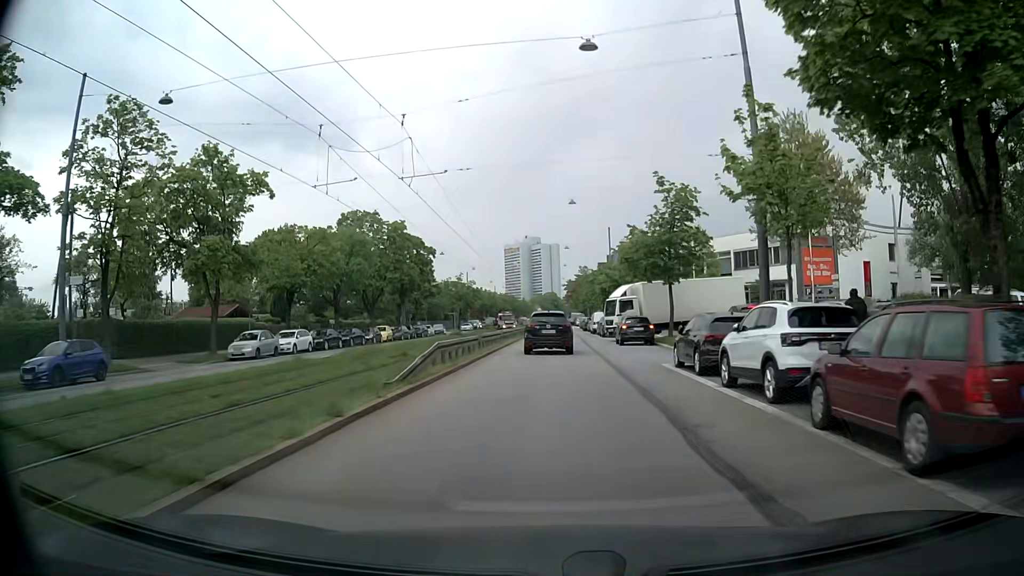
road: secondary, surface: asphalt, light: Day
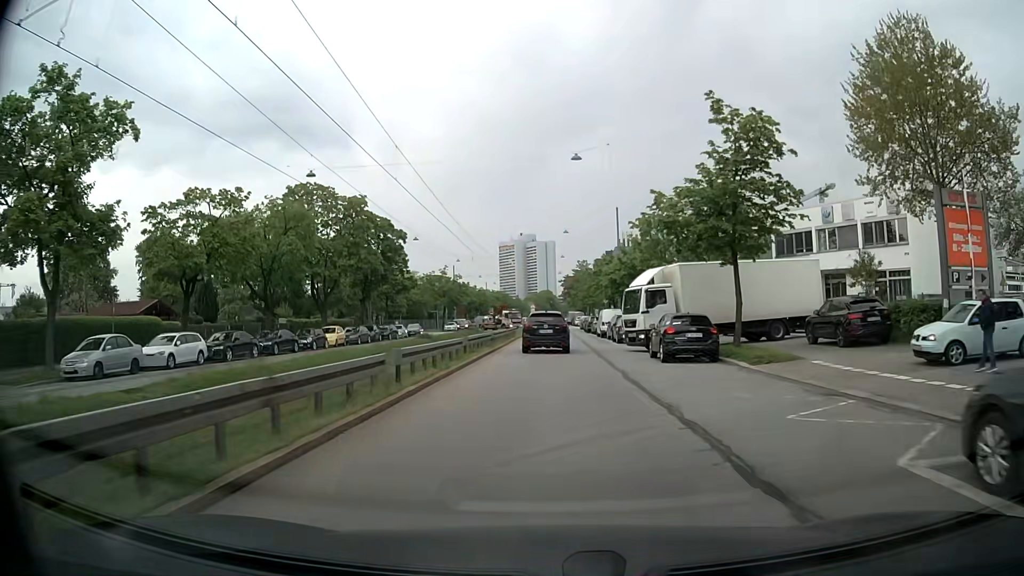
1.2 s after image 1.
(+0.1, +14.0) m; 0°
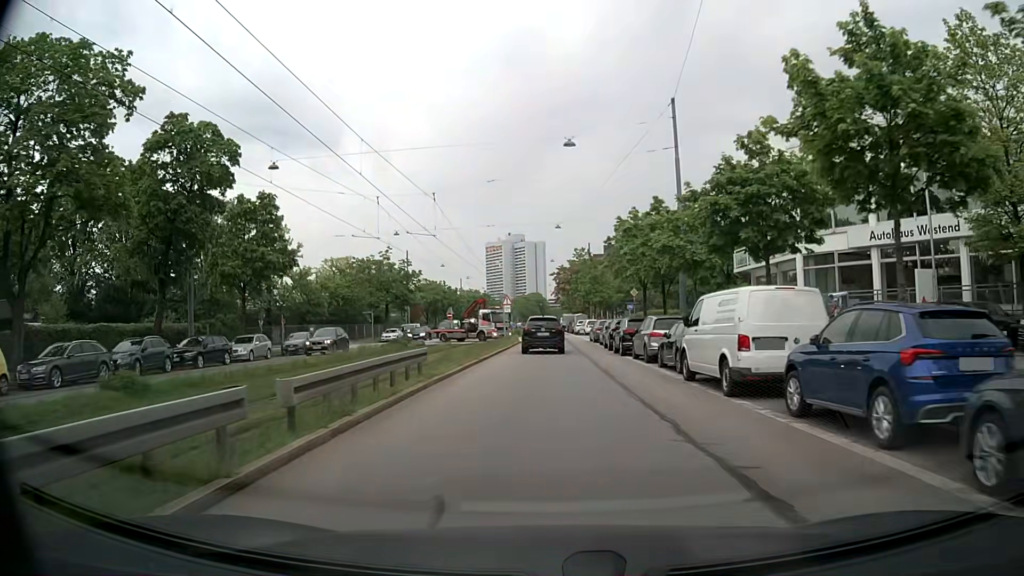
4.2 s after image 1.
(+0.5, +34.7) m; +1°
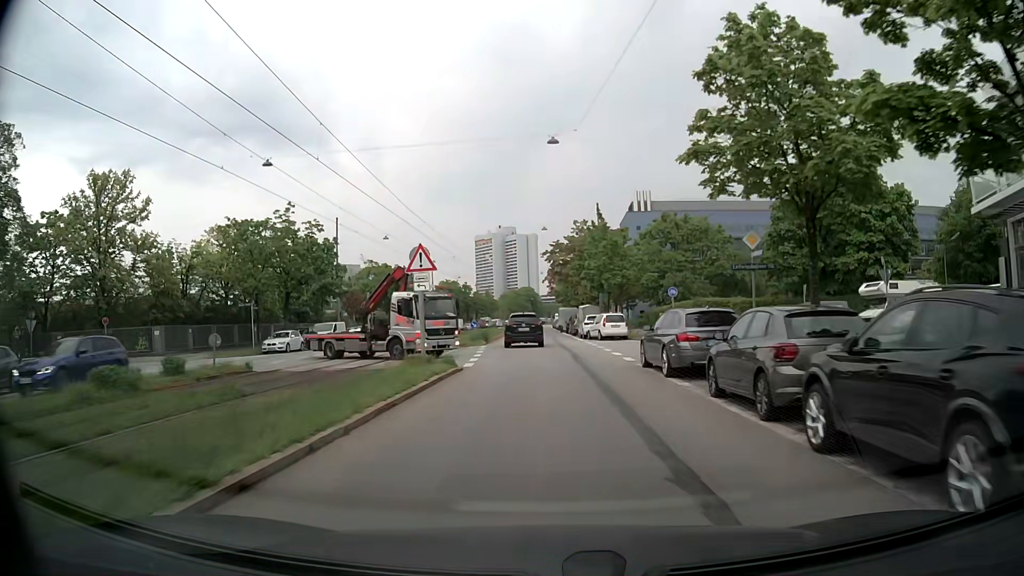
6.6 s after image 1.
(+0.5, +29.1) m; +1°
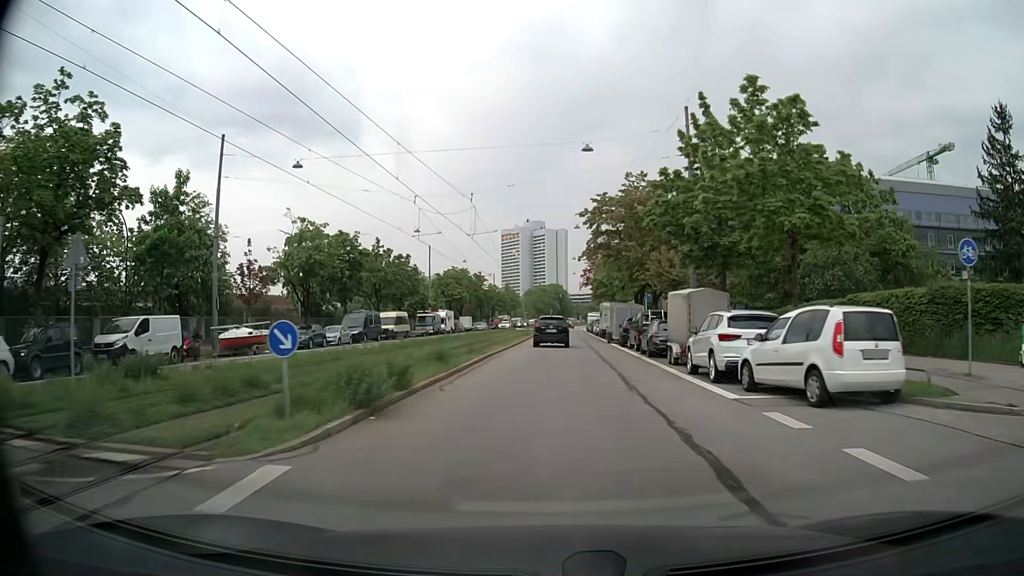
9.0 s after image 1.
(-0.5, +30.3) m; -2°
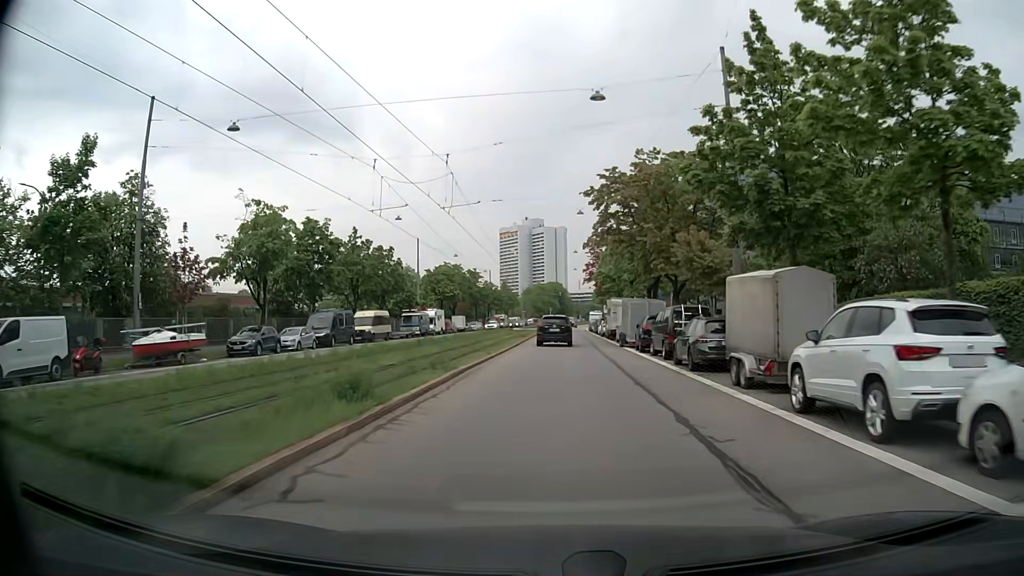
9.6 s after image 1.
(0.0, +7.9) m; 0°
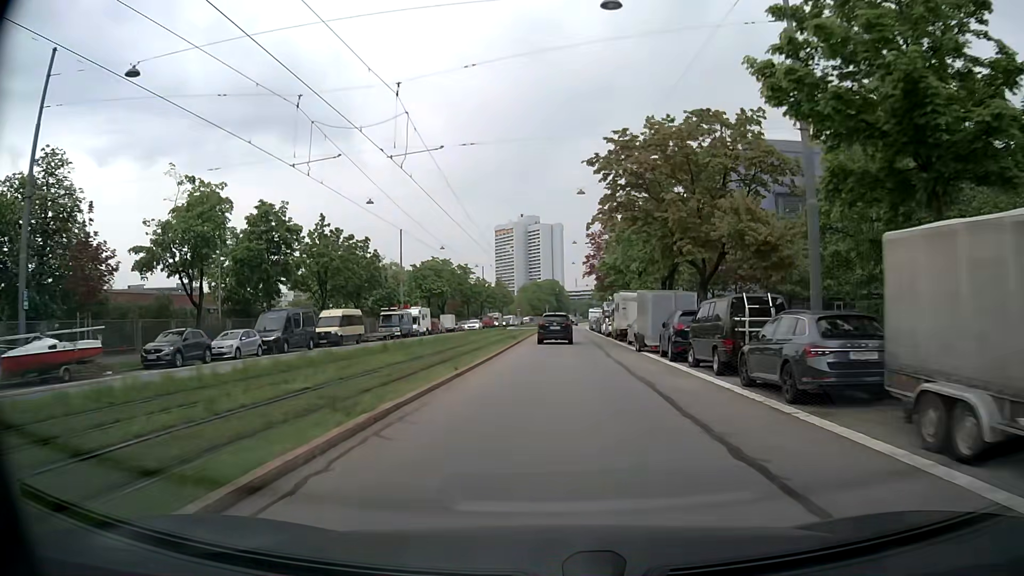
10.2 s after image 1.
(0.0, +8.0) m; 0°
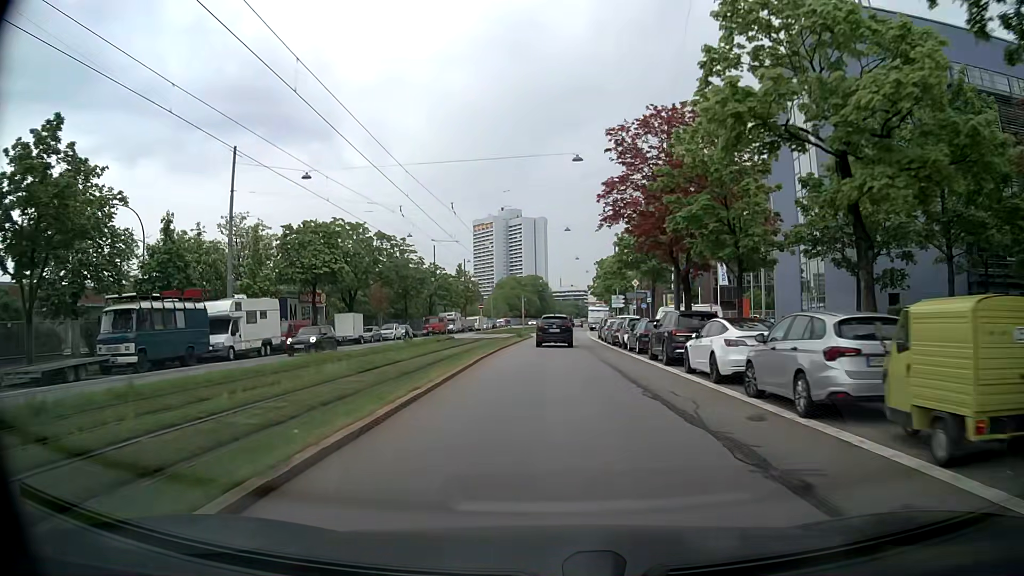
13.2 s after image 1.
(+0.6, +40.8) m; +1°
(0, +10) (0, +20) (0, +30) (0, +40) (+1, +50) (+1, +60) (+2, +70) (+2, +80) (+3, +90) (+4, +100) m
